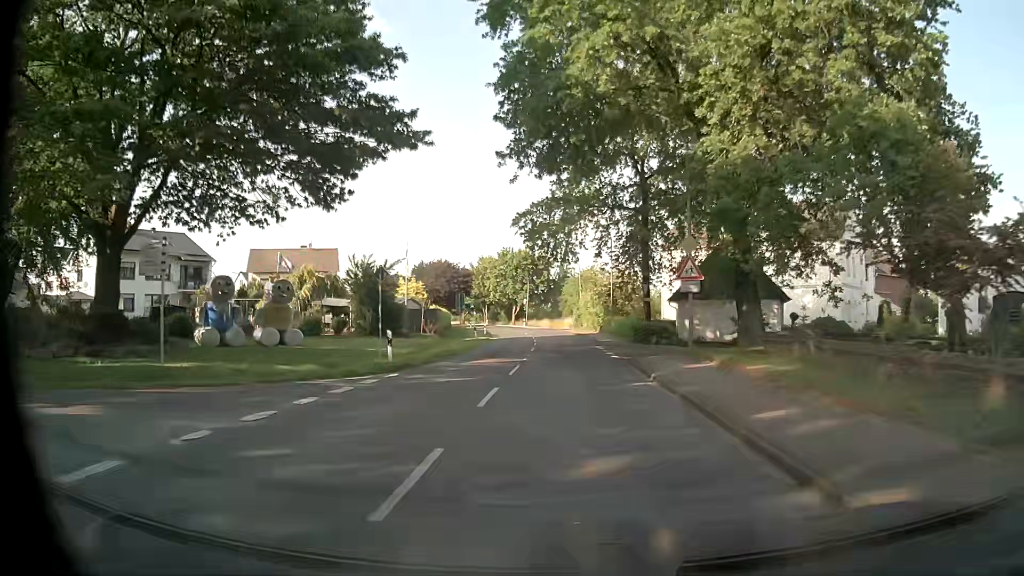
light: Day
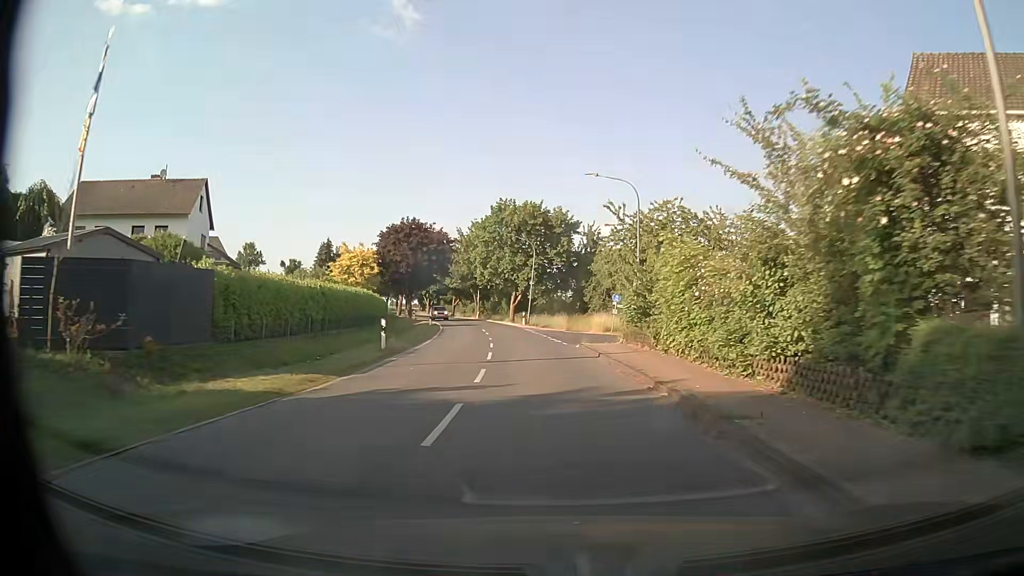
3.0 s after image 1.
(-0.2, +40.2) m; -2°
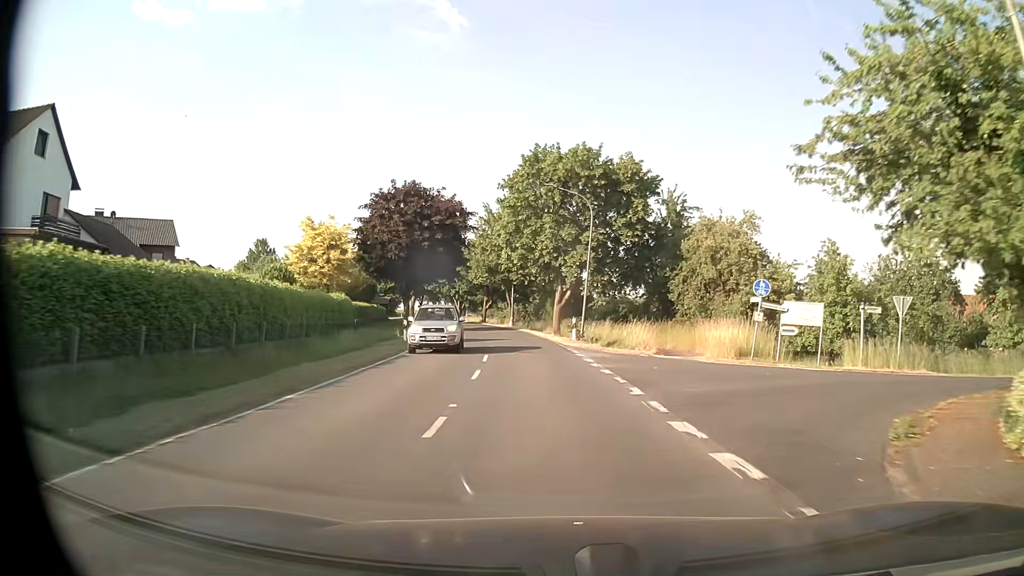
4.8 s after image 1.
(-1.0, +24.4) m; -4°
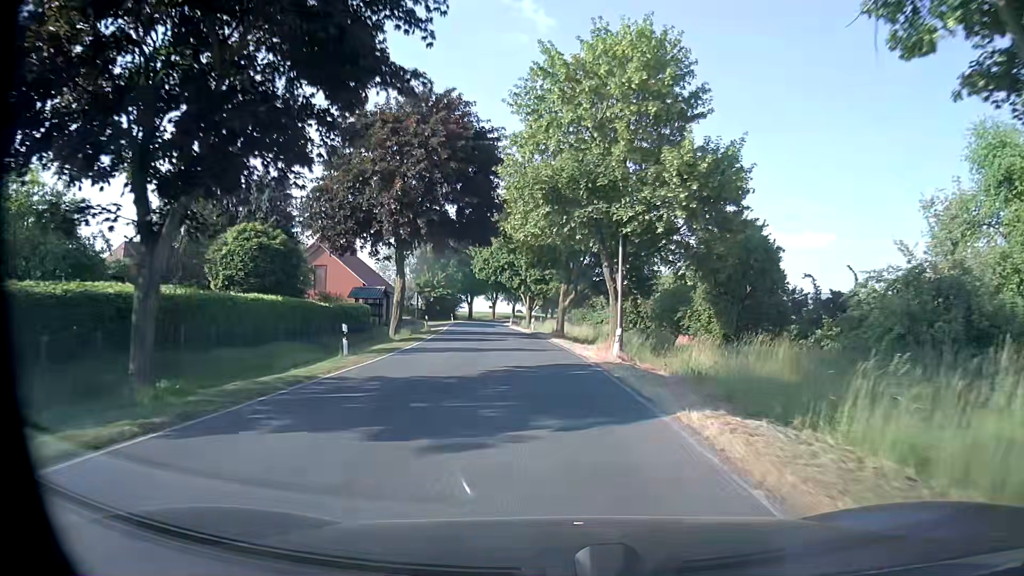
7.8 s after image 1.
(-3.0, +41.9) m; -8°
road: secondary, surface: asphalt
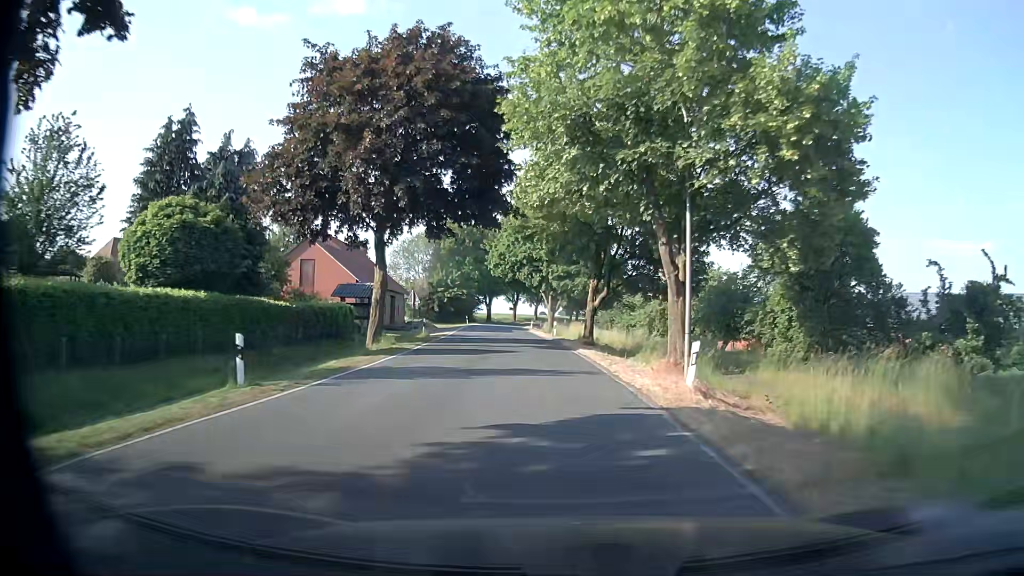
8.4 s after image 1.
(-0.2, +8.6) m; -2°
